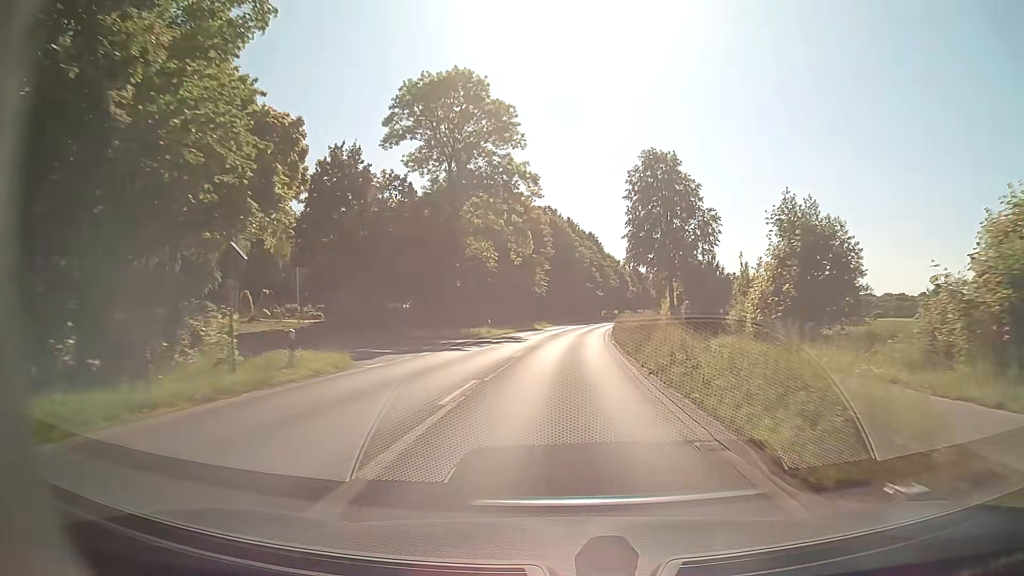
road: secondary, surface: asphalt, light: Day
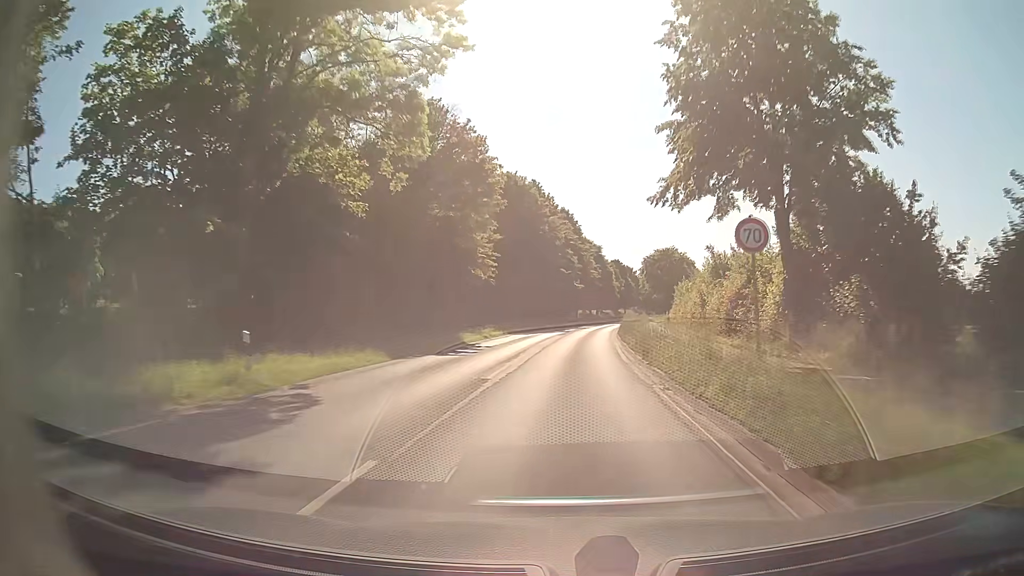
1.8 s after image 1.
(+0.7, +32.2) m; +3°
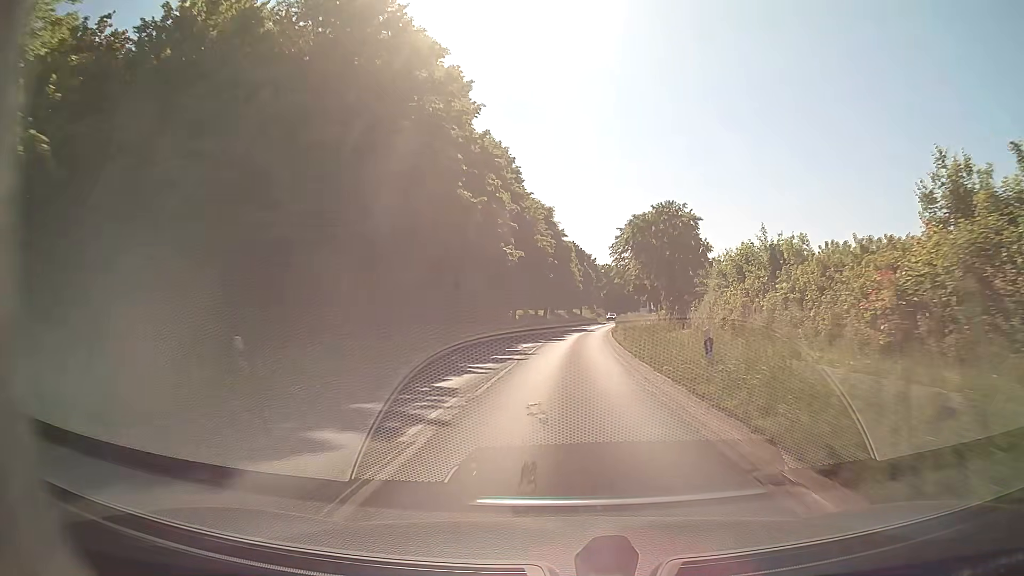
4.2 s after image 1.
(+1.7, +42.9) m; +5°
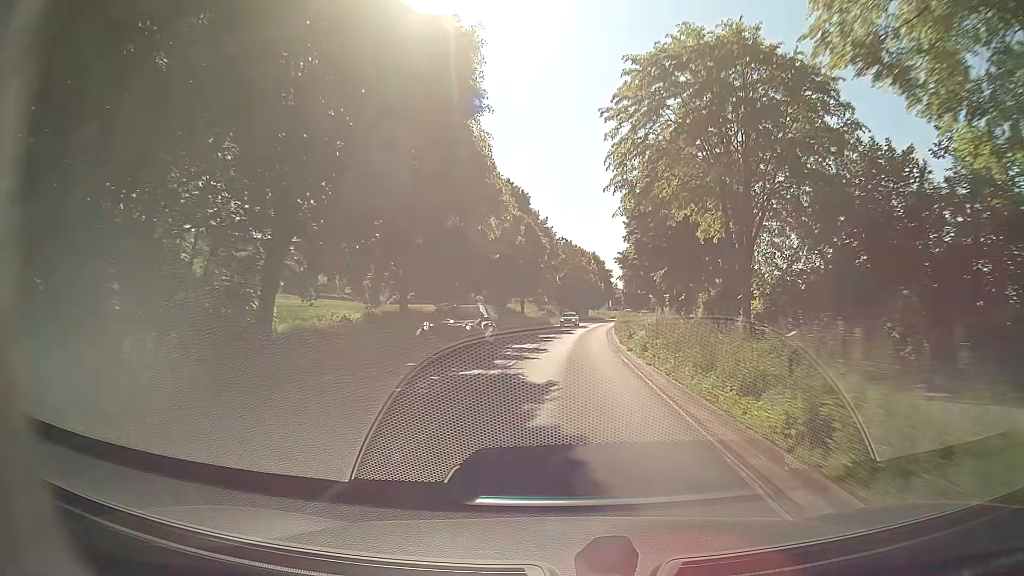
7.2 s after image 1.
(+2.1, +53.8) m; +4°
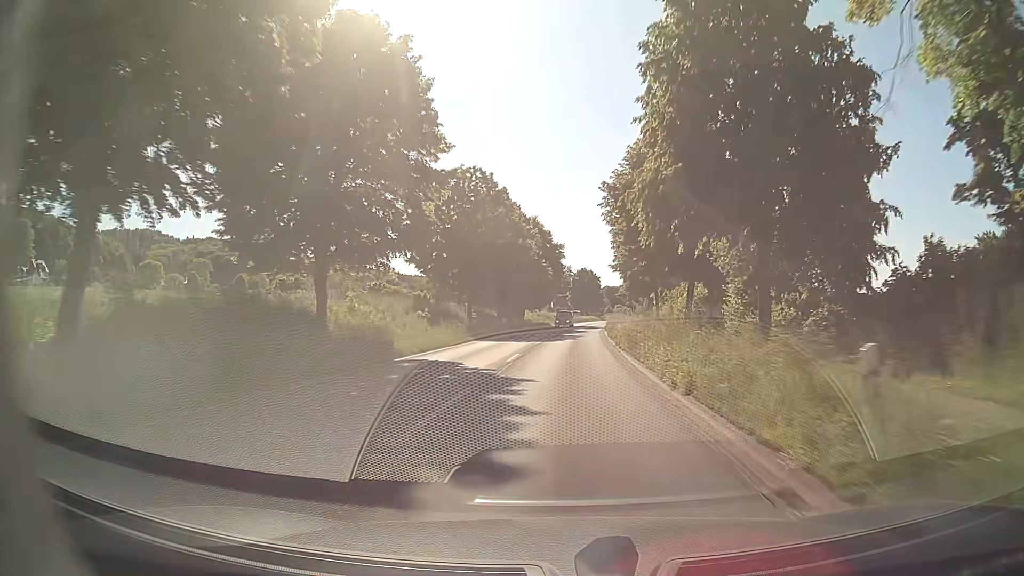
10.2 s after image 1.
(+2.5, +54.0) m; +6°
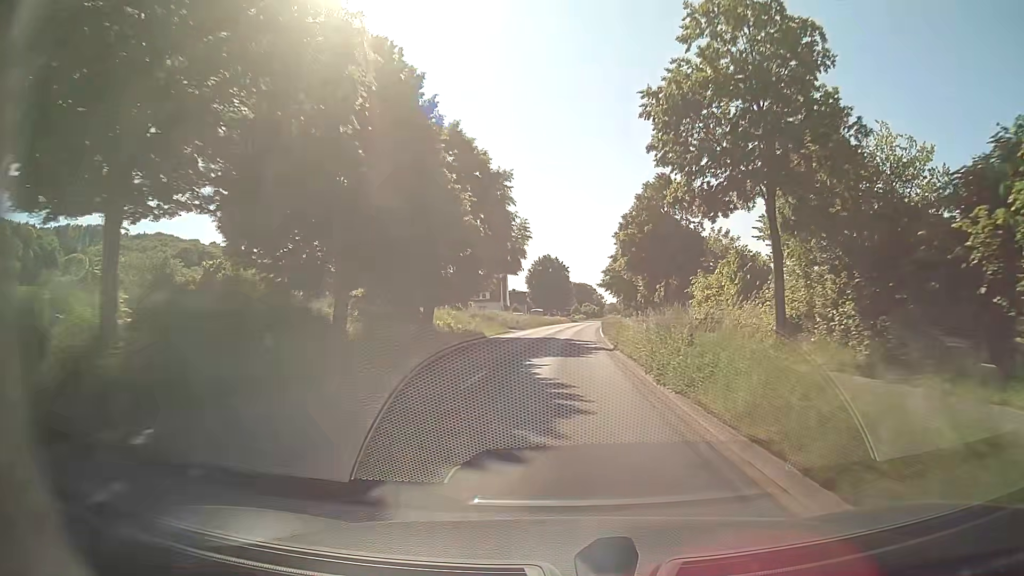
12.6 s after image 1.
(+0.9, +43.2) m; +2°
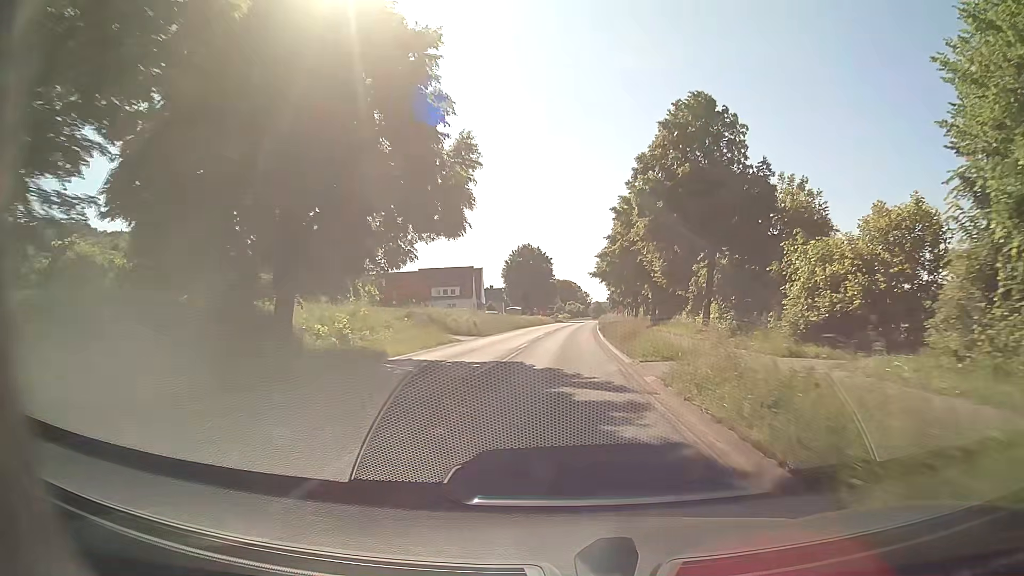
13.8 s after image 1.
(+0.4, +21.6) m; +2°
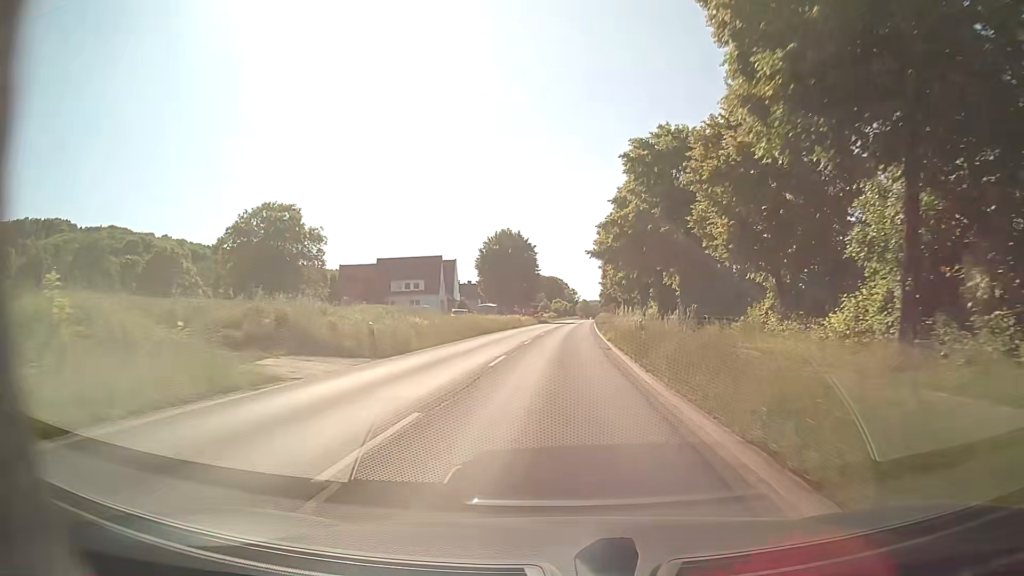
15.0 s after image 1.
(+0.3, +21.6) m; +2°
(0, +10) (0, +20) (0, +30) (0, +40) (+1, +50) (+1, +60) (+1, +70) (+2, +80) (+2, +90) (+3, +100) m
